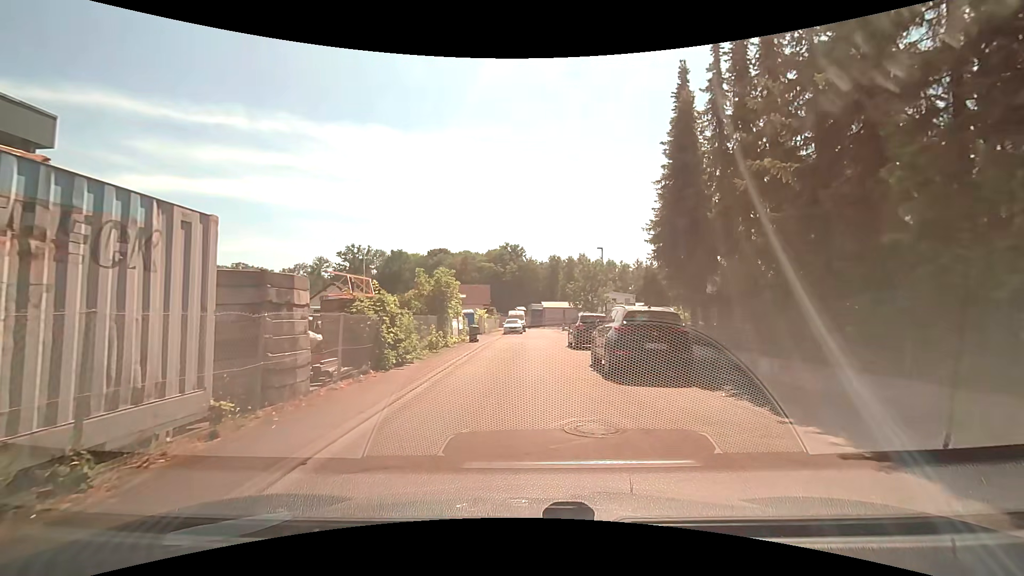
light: Day
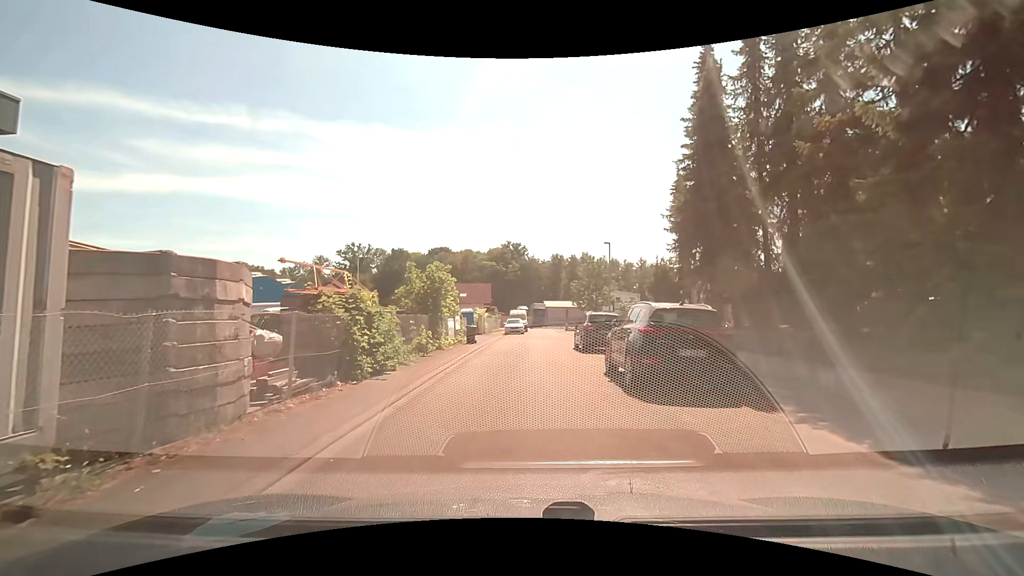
(0.0, +2.2) m; 0°
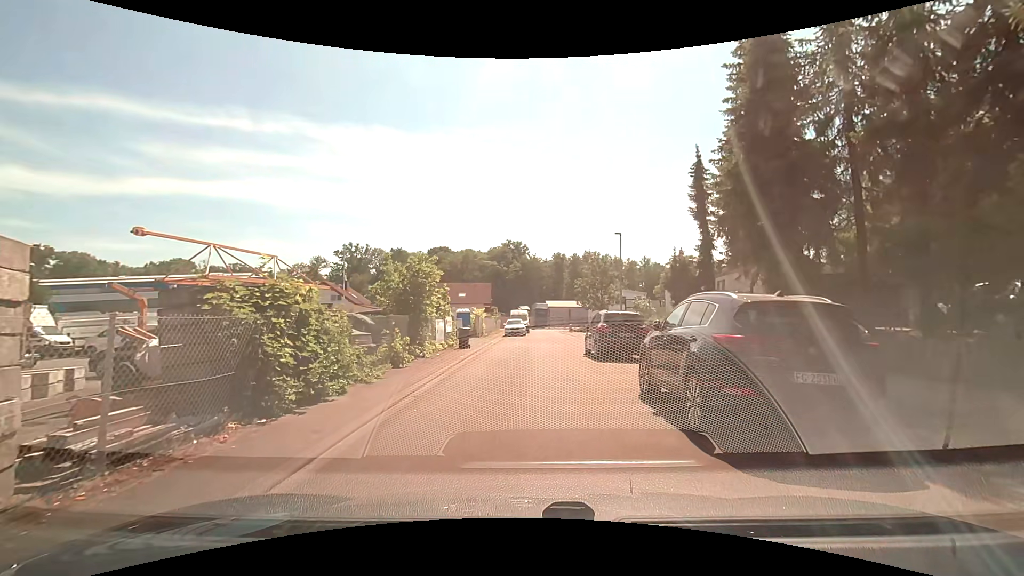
(+0.1, +3.5) m; -1°
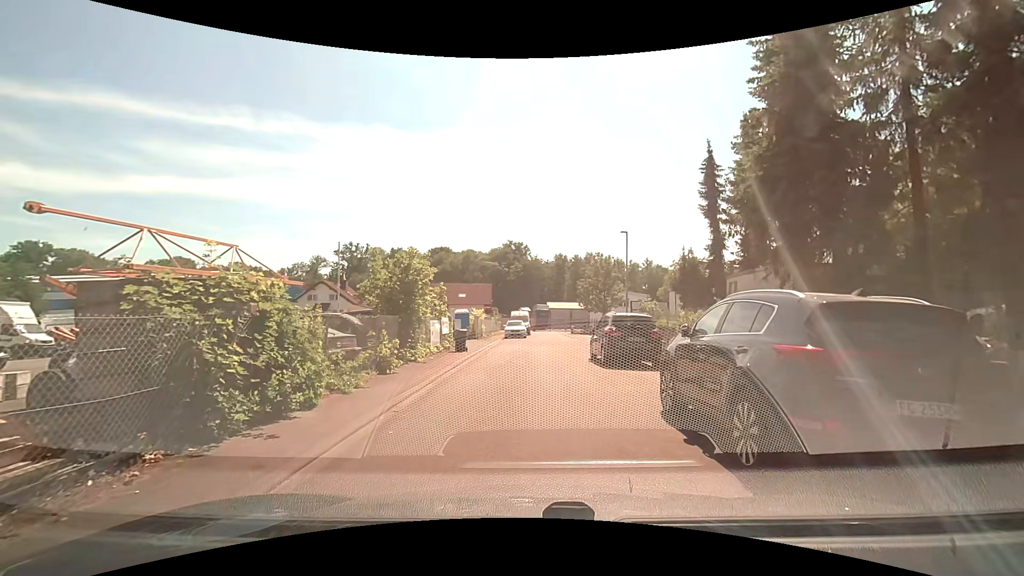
(0.0, +1.3) m; +1°
